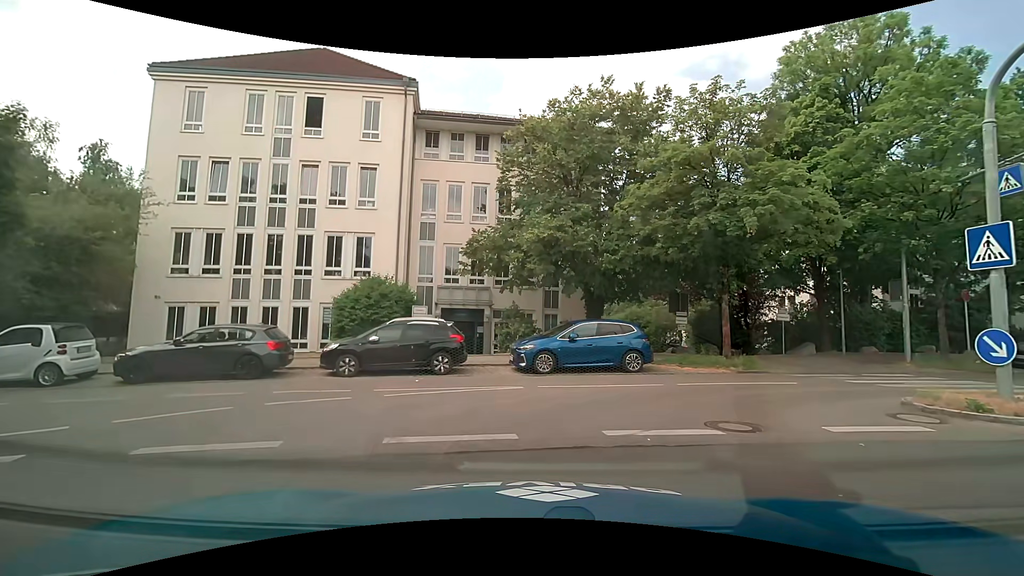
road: residential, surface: asphalt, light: Day
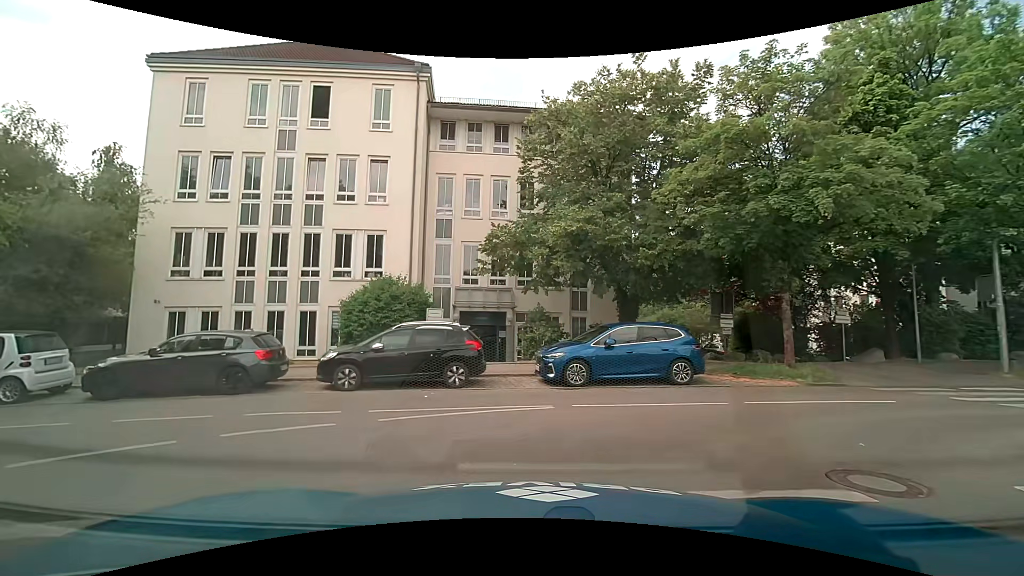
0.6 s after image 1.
(-0.1, +2.2) m; -3°
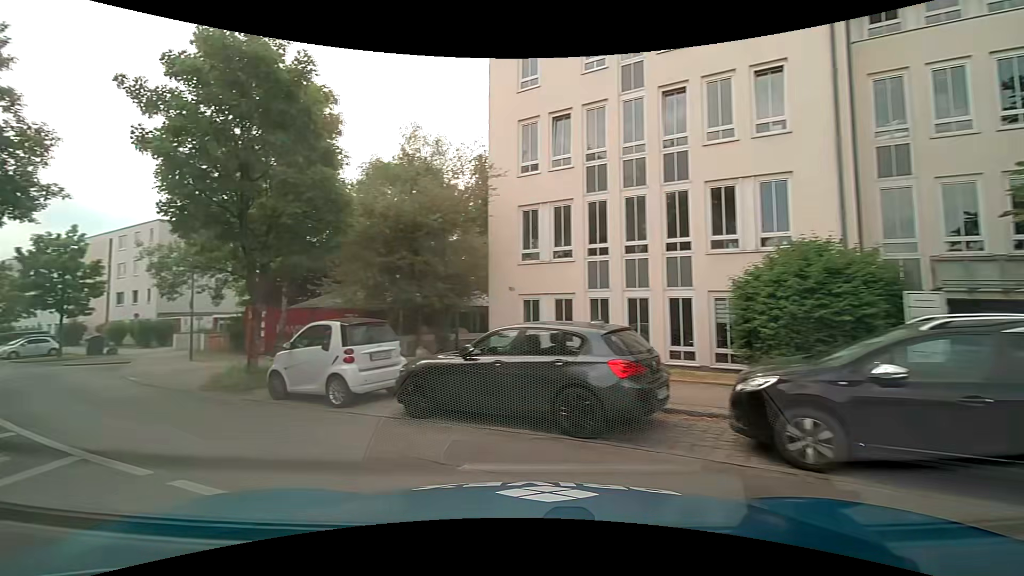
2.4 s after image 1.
(-2.1, +6.4) m; -41°
